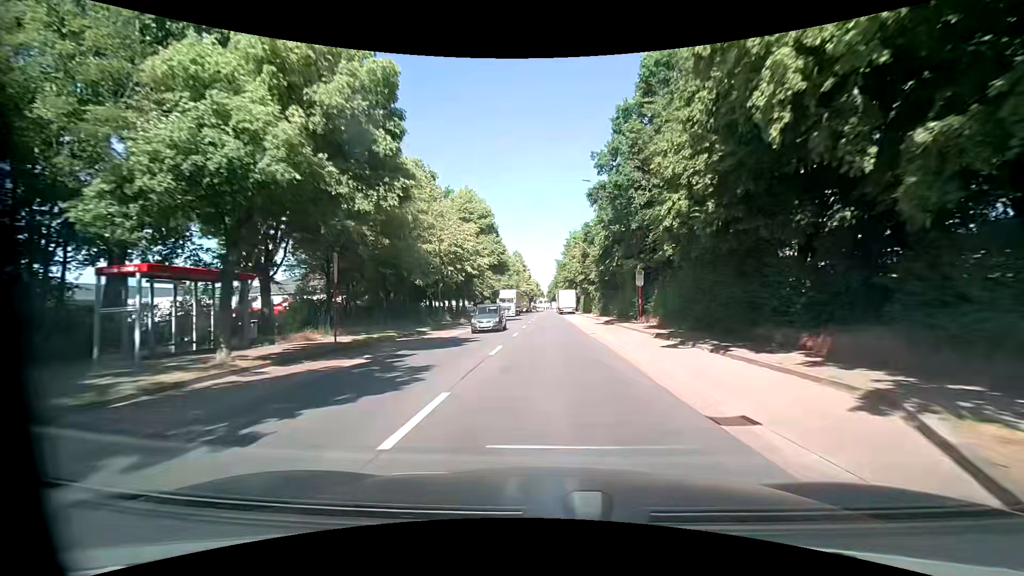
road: tertiary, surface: asphalt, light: Day
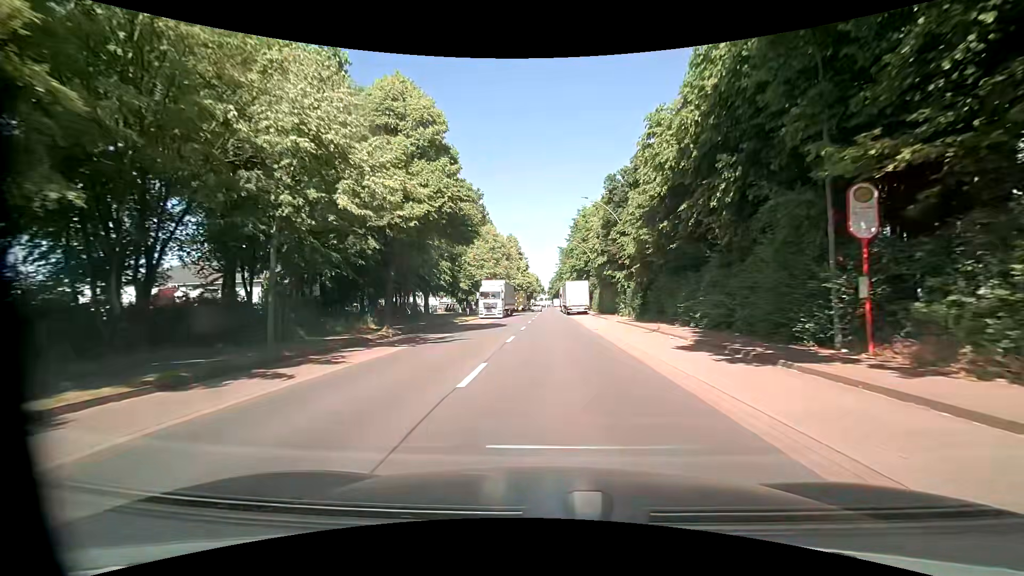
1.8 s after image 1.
(+0.1, +23.7) m; +1°
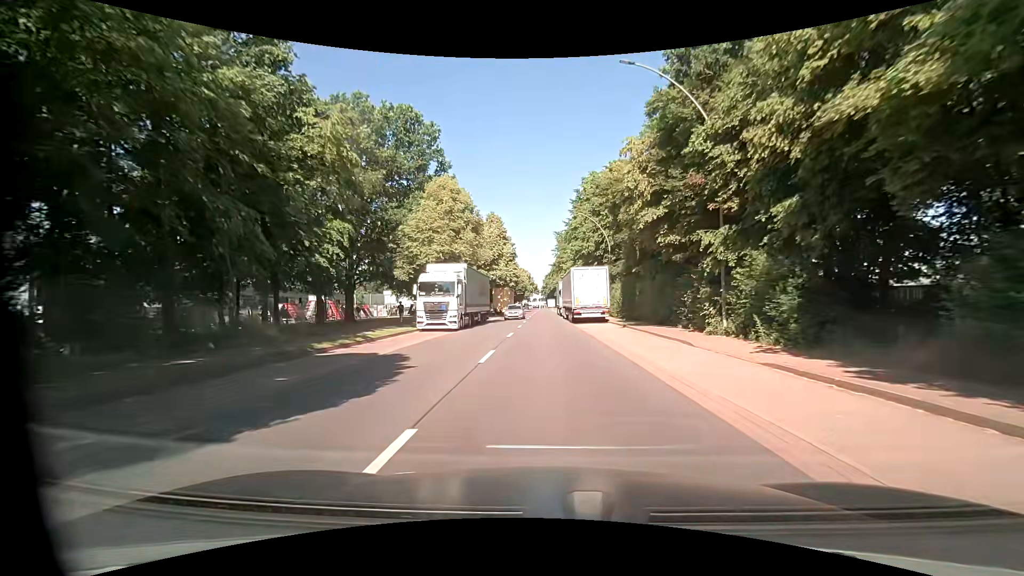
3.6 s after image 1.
(0.0, +23.7) m; 0°
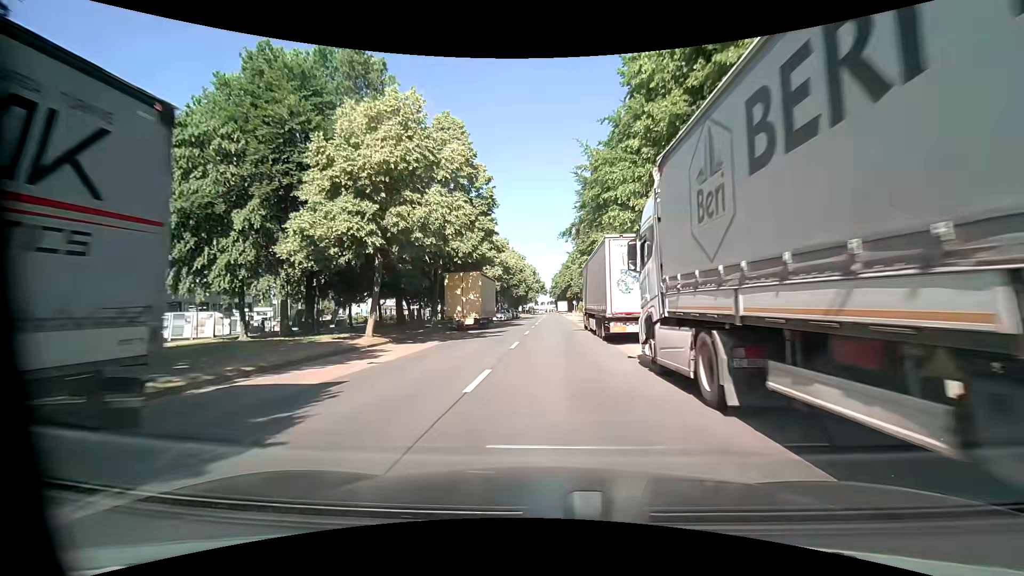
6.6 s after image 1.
(-0.2, +39.7) m; -1°
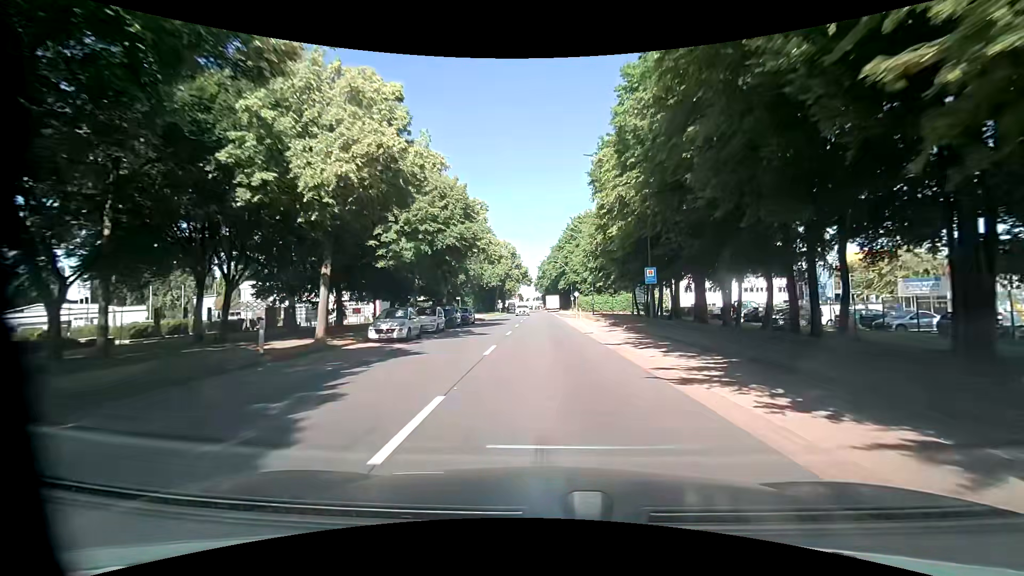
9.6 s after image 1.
(+0.6, +39.7) m; +1°
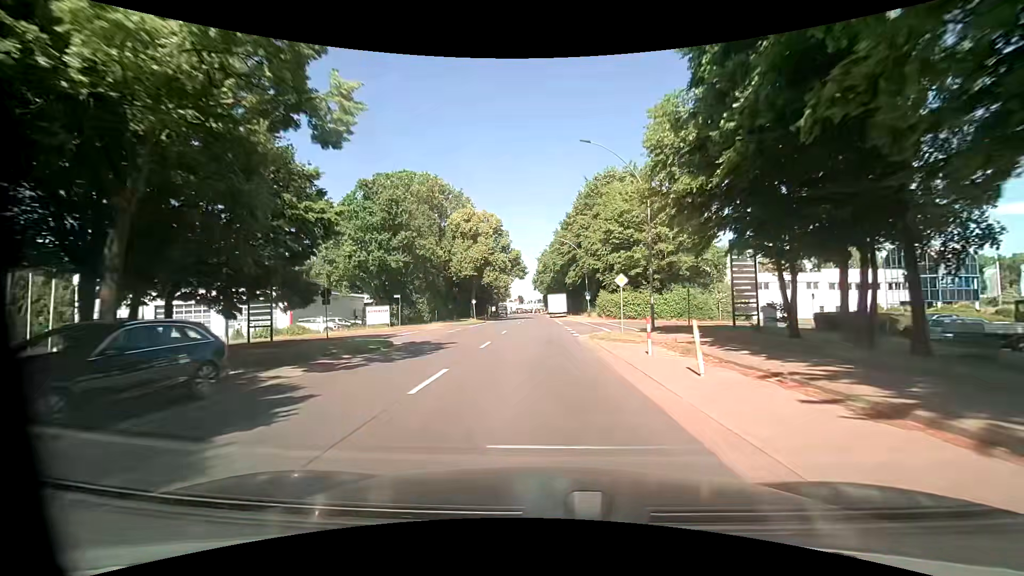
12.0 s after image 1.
(+0.5, +32.9) m; +1°
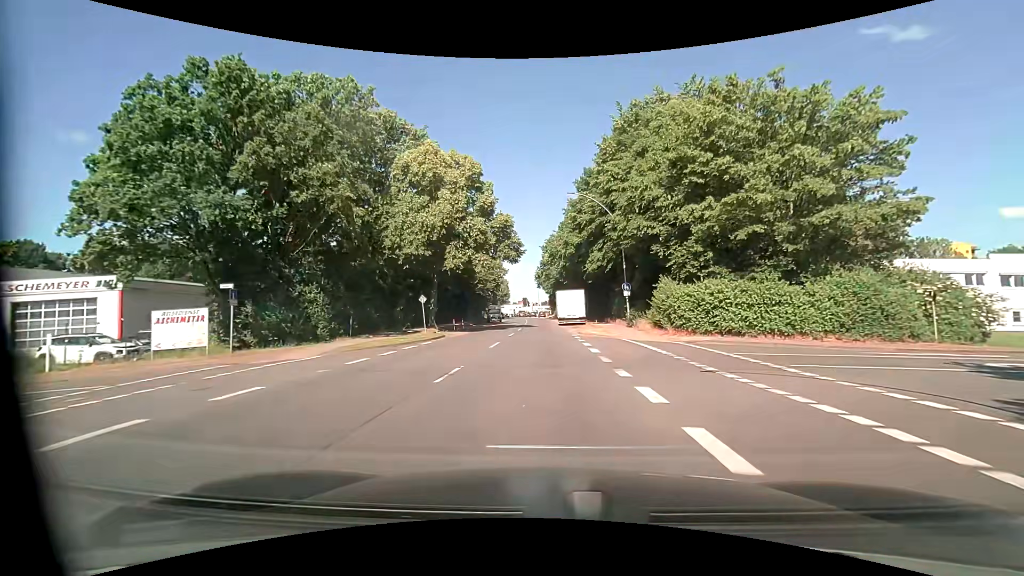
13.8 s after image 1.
(-0.4, +25.4) m; -1°
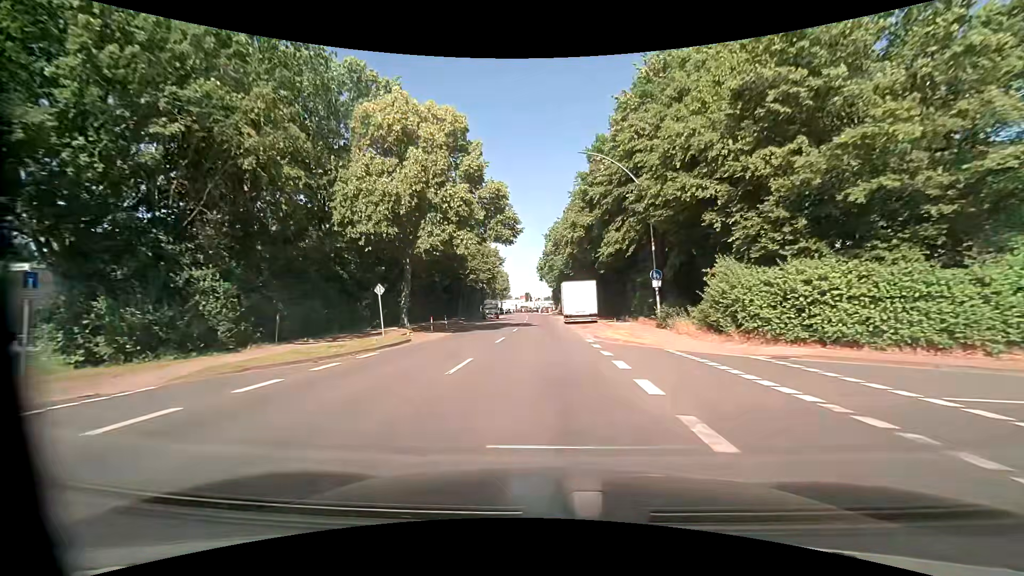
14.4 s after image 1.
(0.0, +8.5) m; 0°
(0, +10) (0, +20) (0, +30) (-1, +40) (-1, +50) (-1, +60) (-1, +70) (-2, +80) (-2, +90) (-3, +100) m
